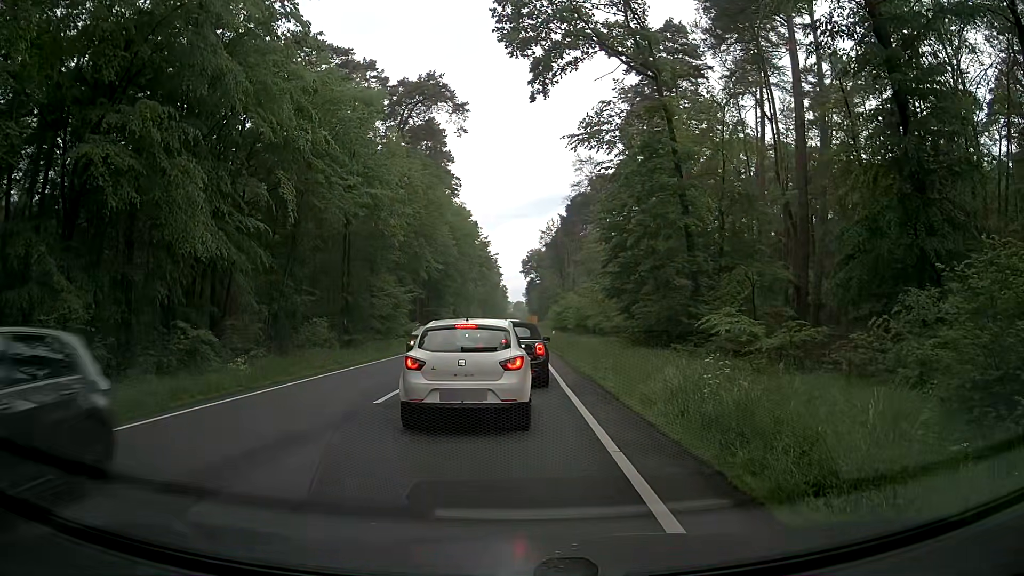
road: primary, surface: asphalt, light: Day
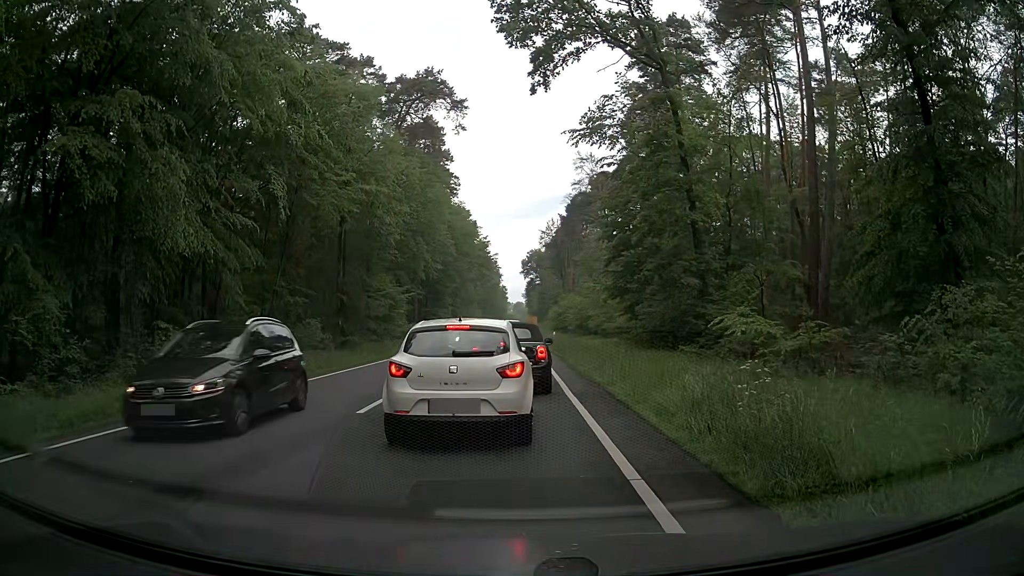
(0.0, +1.2) m; 0°
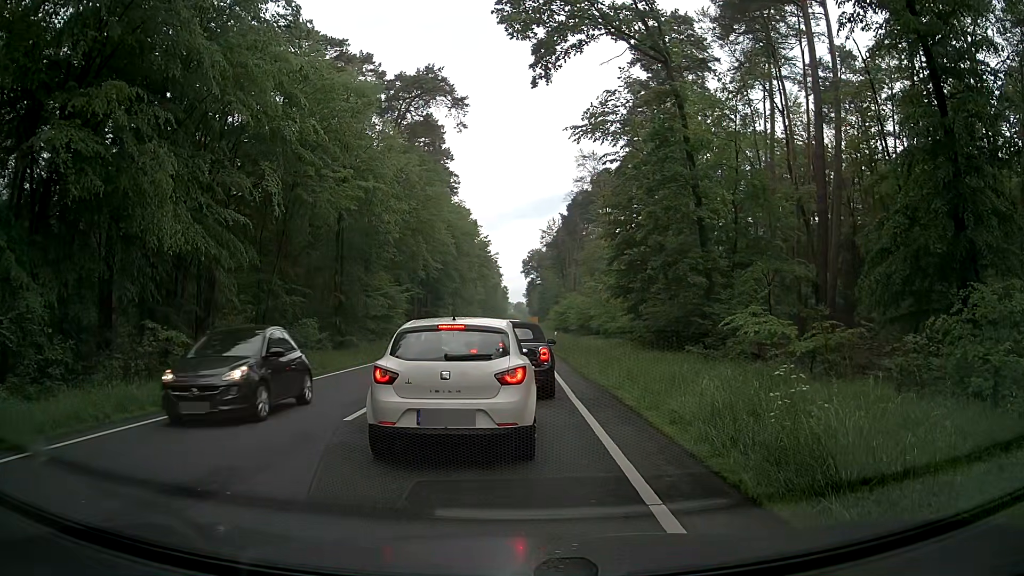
(0.0, +0.8) m; 0°
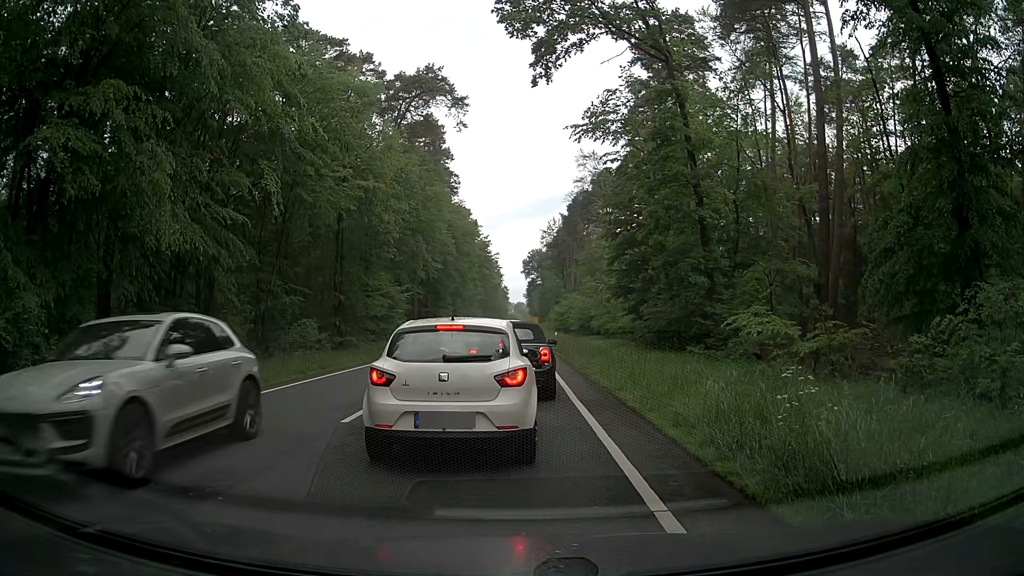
(0.0, +0.2) m; 0°
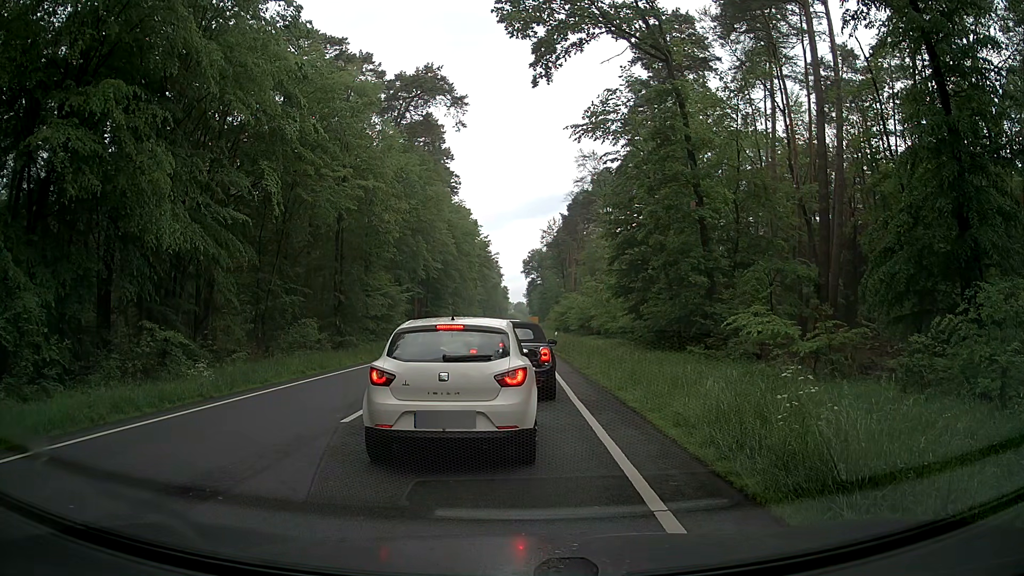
(0.0, +0.1) m; 0°
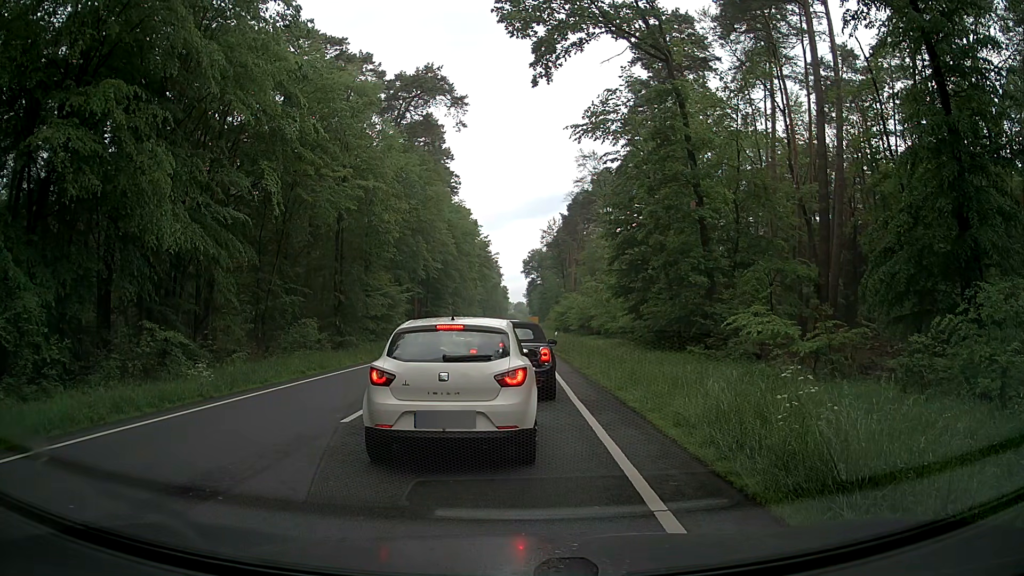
(0.0, 0.0) m; 0°
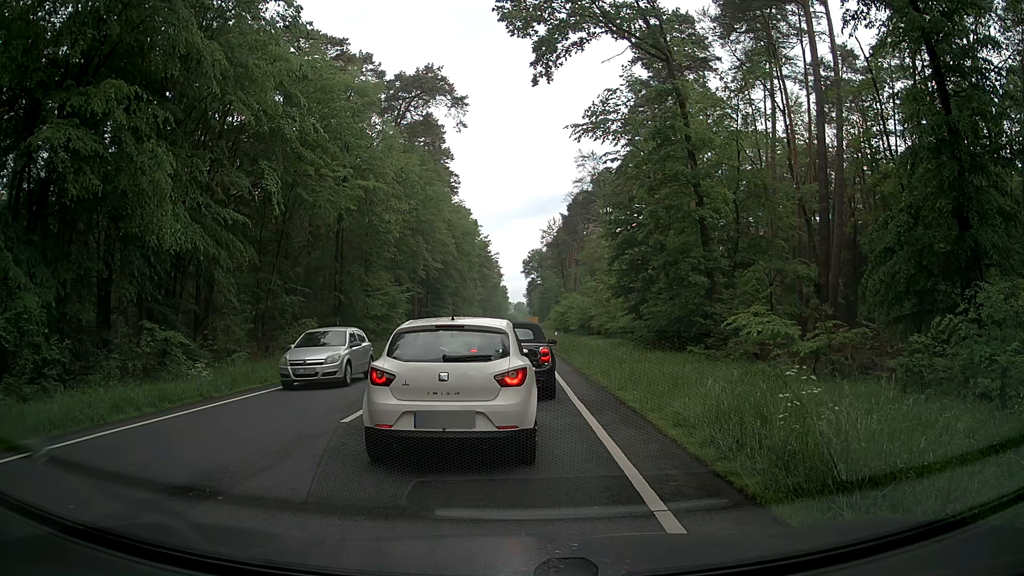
(0.0, 0.0) m; 0°
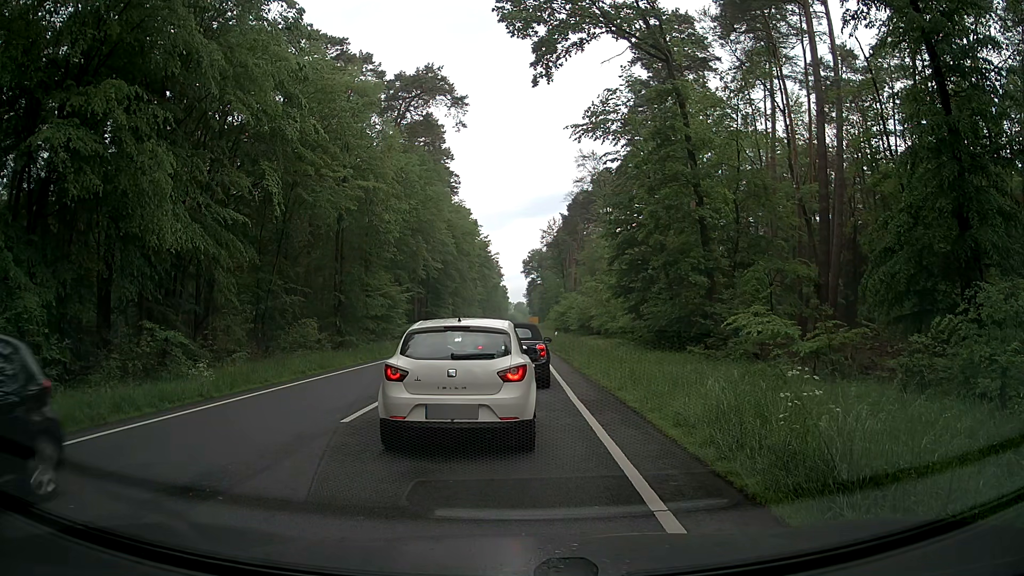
(0.0, 0.0) m; 0°
